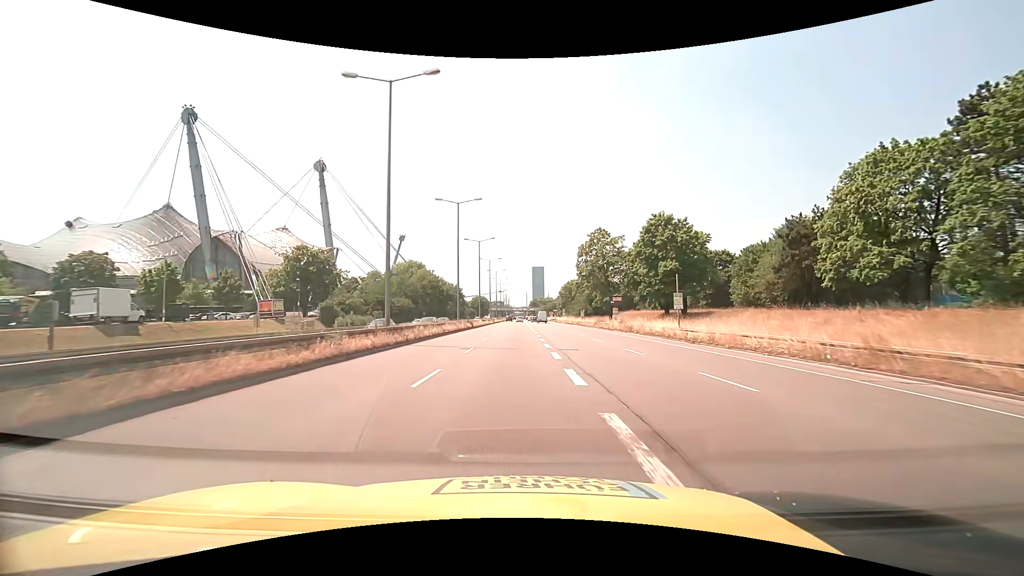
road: trunk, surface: asphalt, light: Day
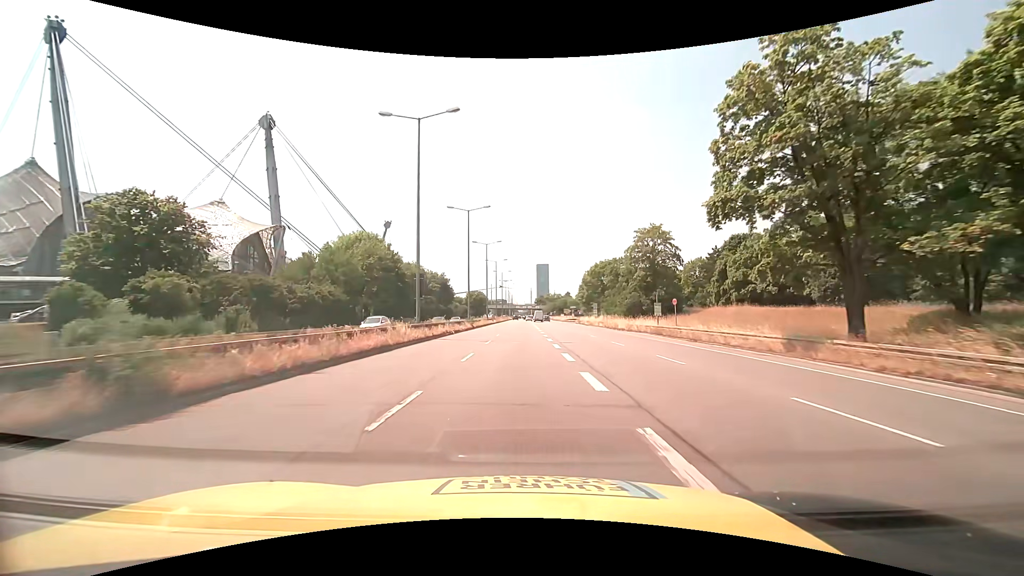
(-0.4, +48.9) m; 0°
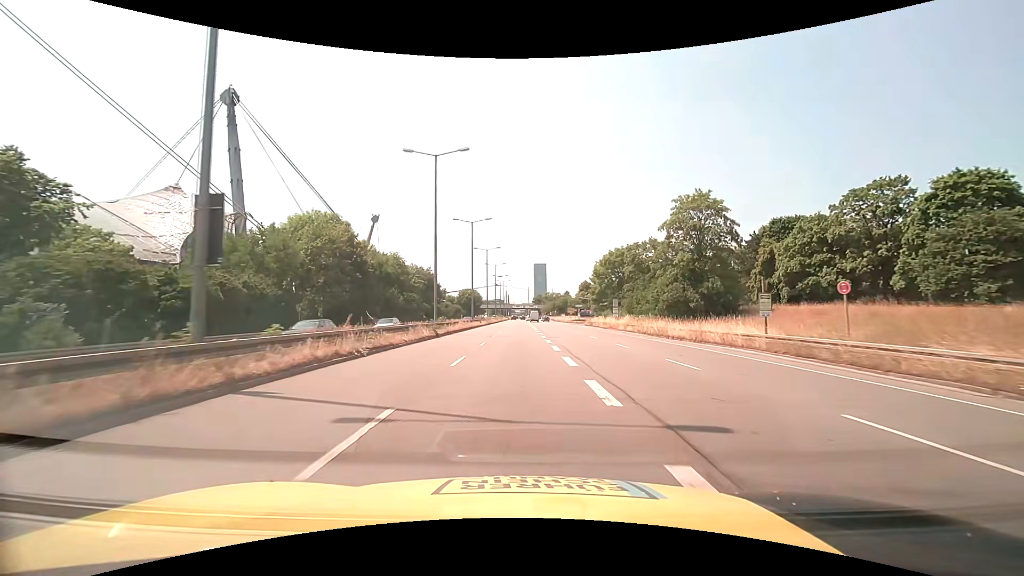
(+0.1, +19.6) m; 0°
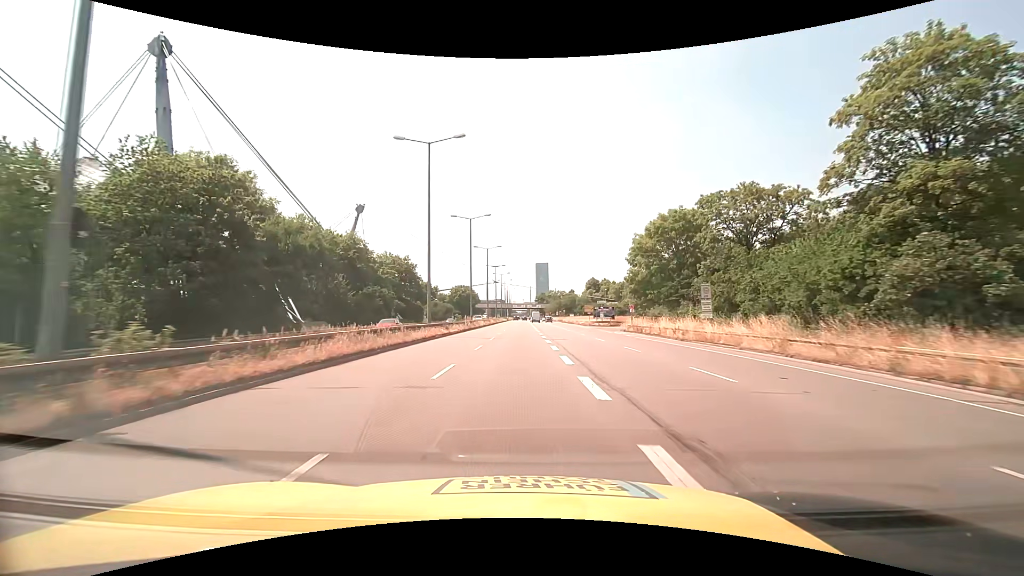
(+0.1, +29.4) m; 0°
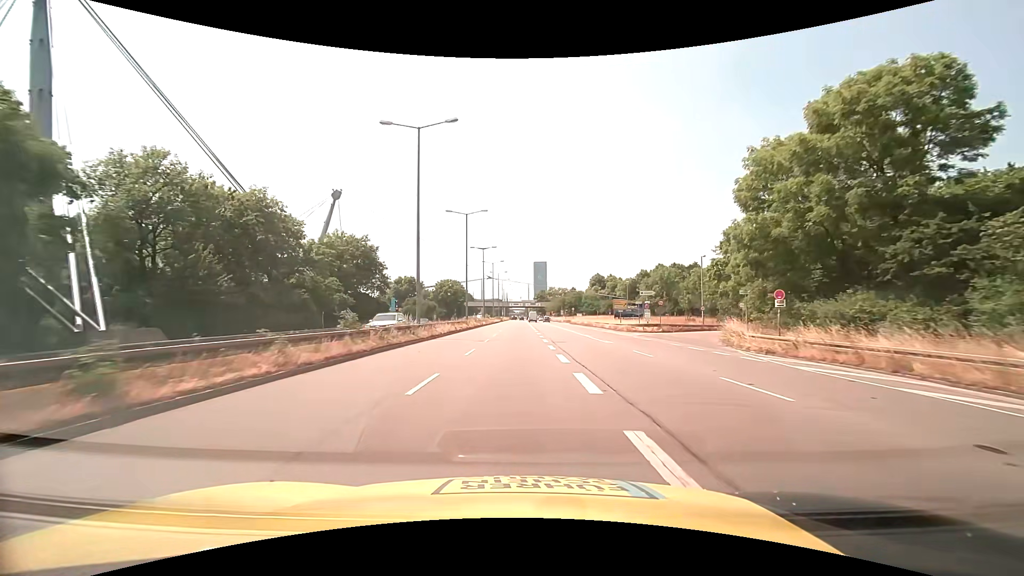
(0.0, +29.3) m; 0°
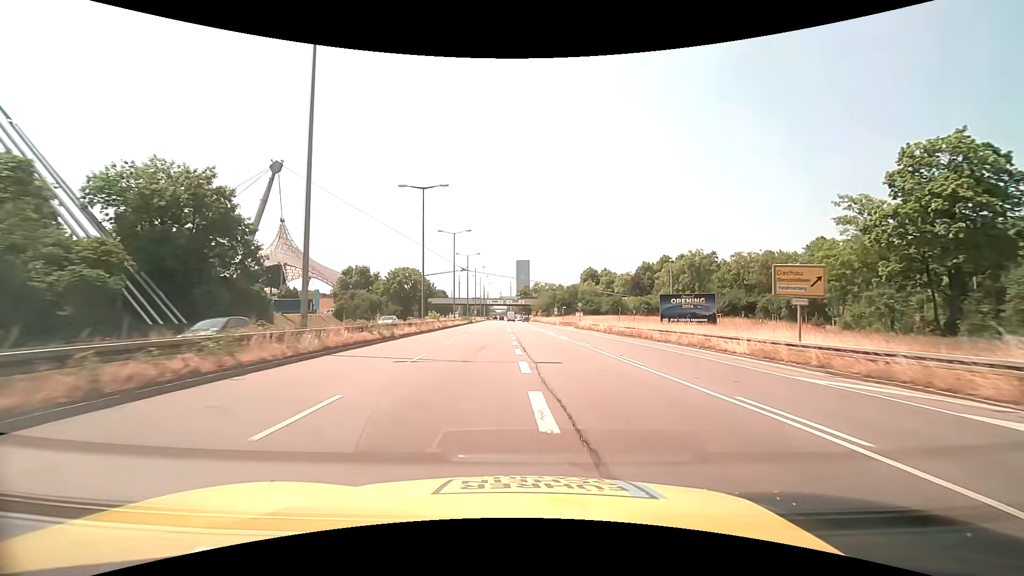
(+0.5, +39.1) m; +2°
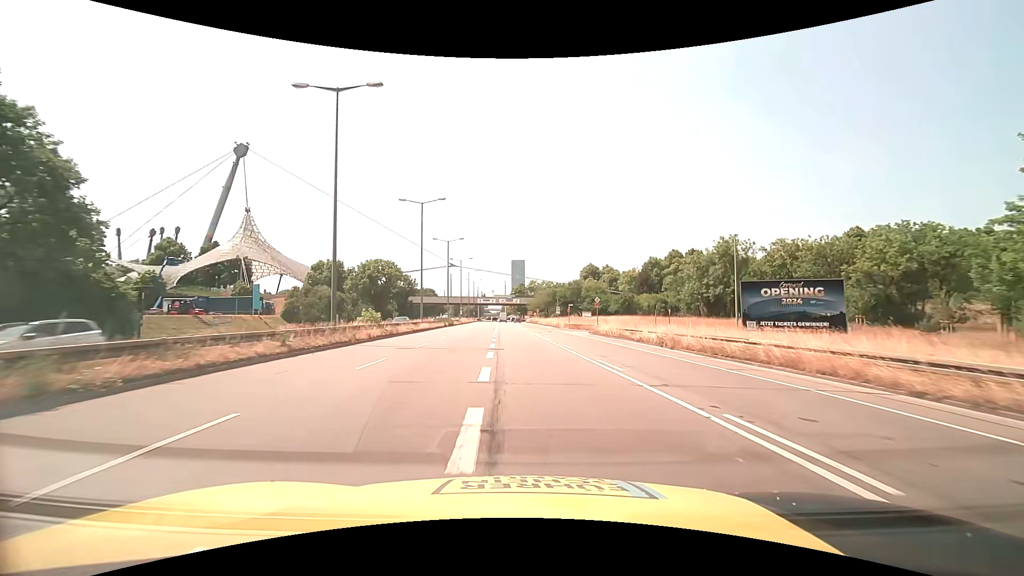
(+0.2, +19.6) m; +1°
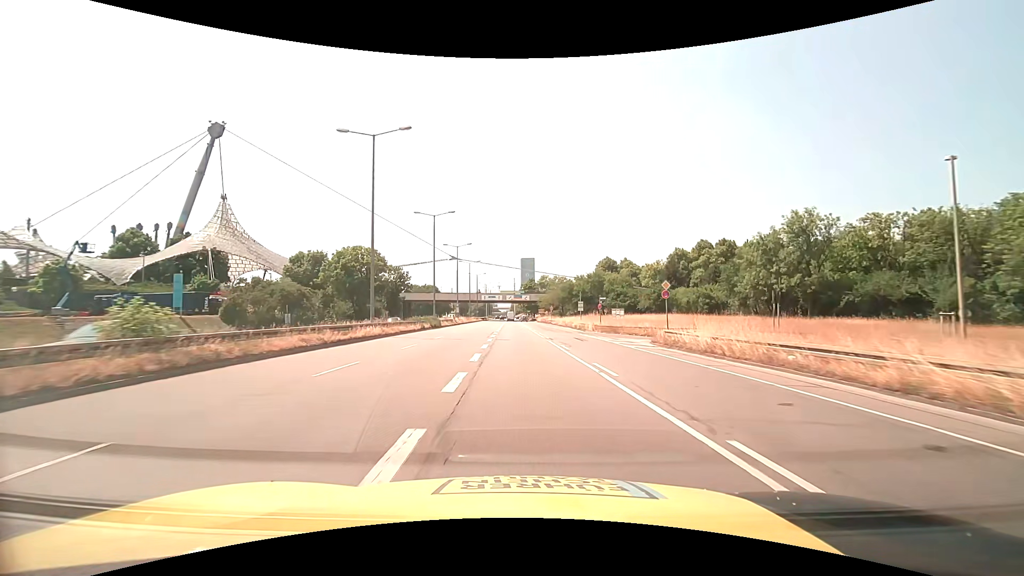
(-0.1, +19.6) m; -1°
(0, +10) (0, +20) (0, +30) (-1, +40) (-1, +50) (-1, +60) (-1, +70) (-2, +80) (-2, +90) (-2, +100) m
